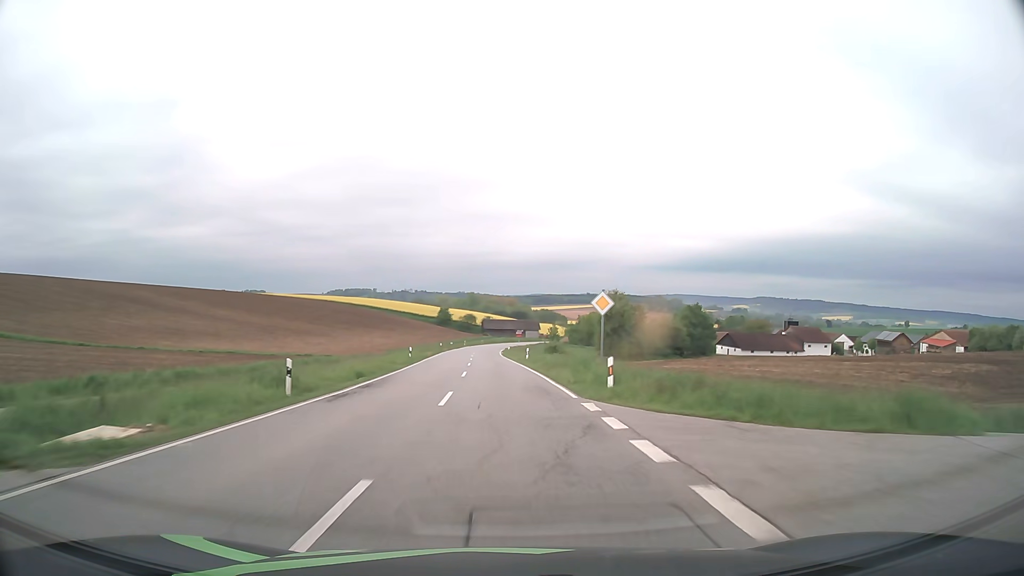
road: secondary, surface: asphalt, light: Day
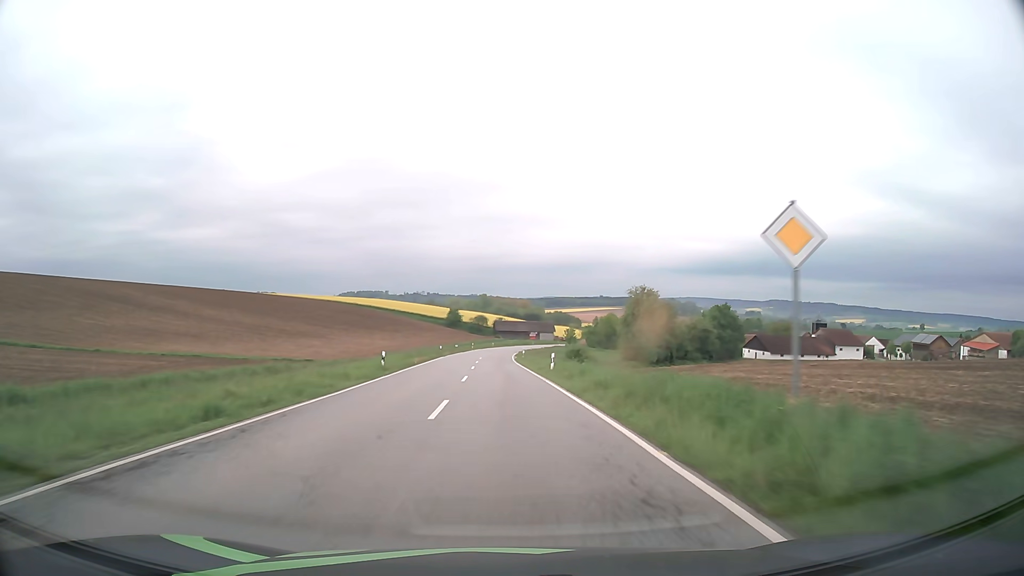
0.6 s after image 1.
(-0.2, +14.5) m; -1°
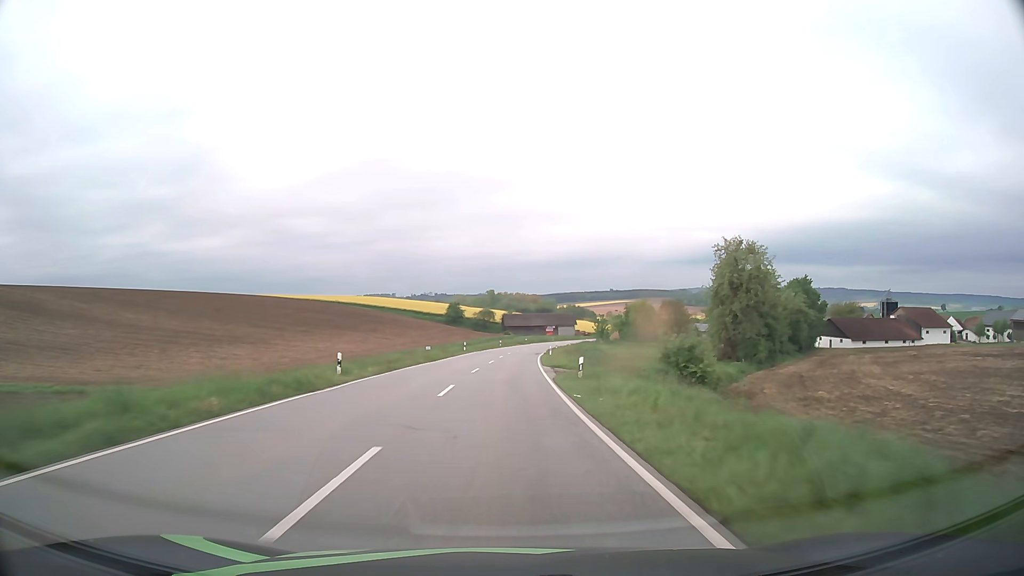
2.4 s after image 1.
(-0.3, +43.8) m; -1°
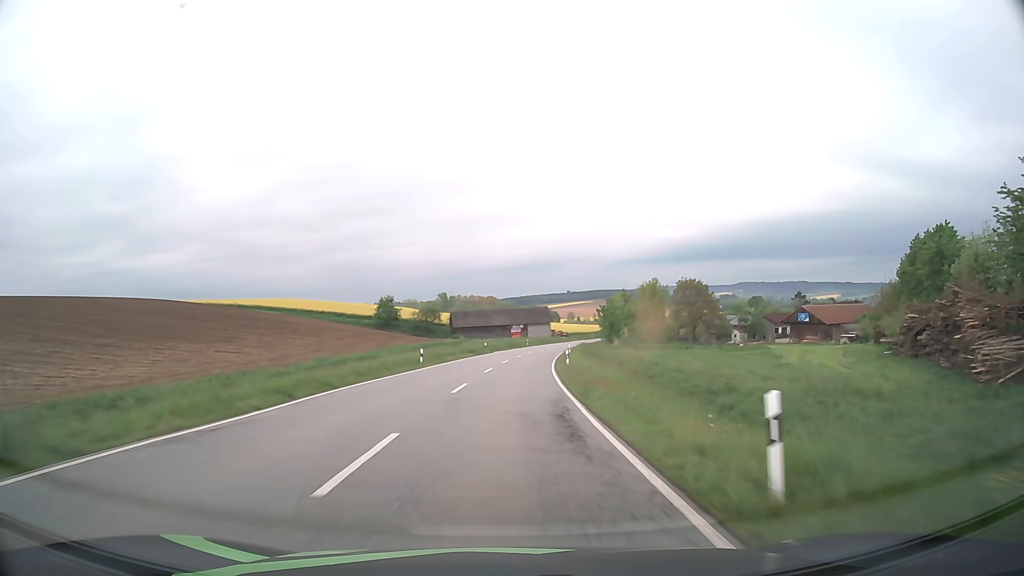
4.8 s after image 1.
(+1.2, +58.4) m; +4°
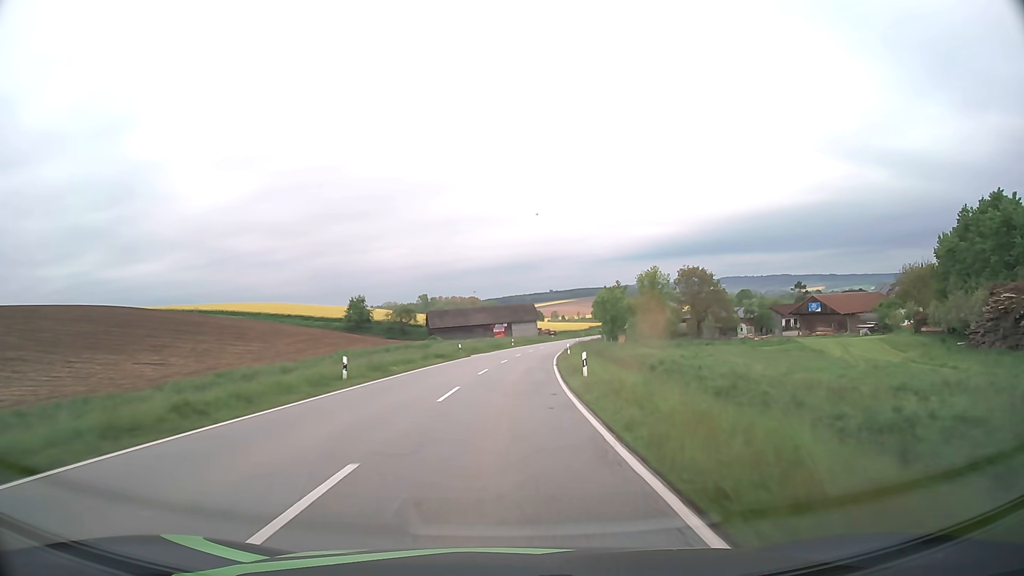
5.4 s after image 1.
(+0.2, +14.5) m; +1°
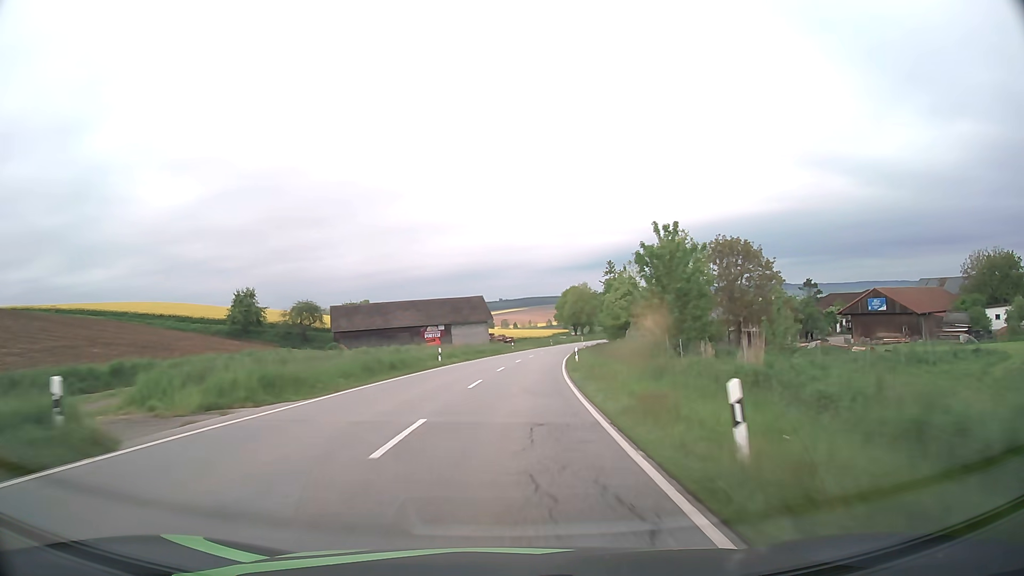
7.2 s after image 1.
(+1.7, +43.2) m; +4°
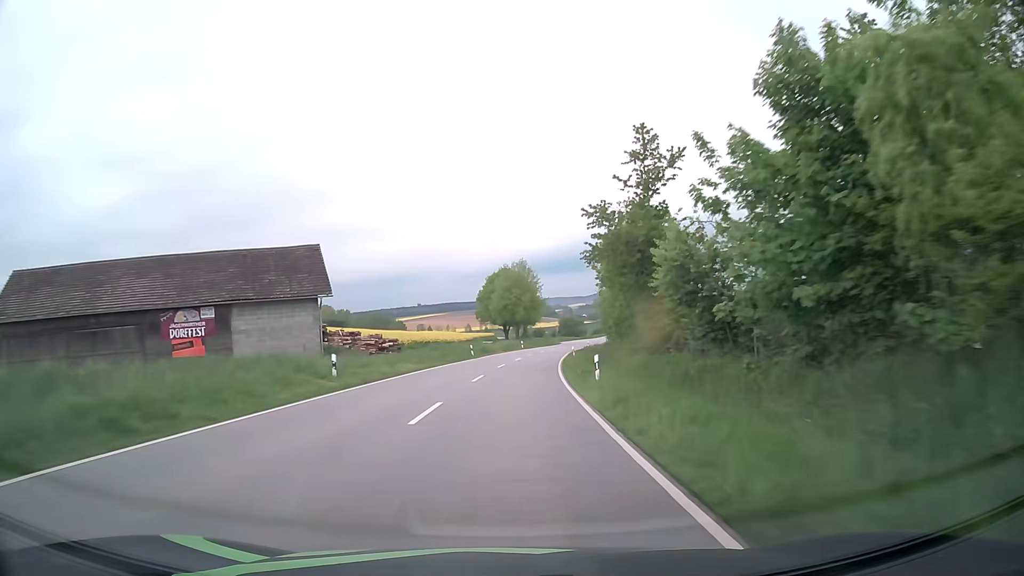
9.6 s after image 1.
(+3.5, +56.5) m; +7°
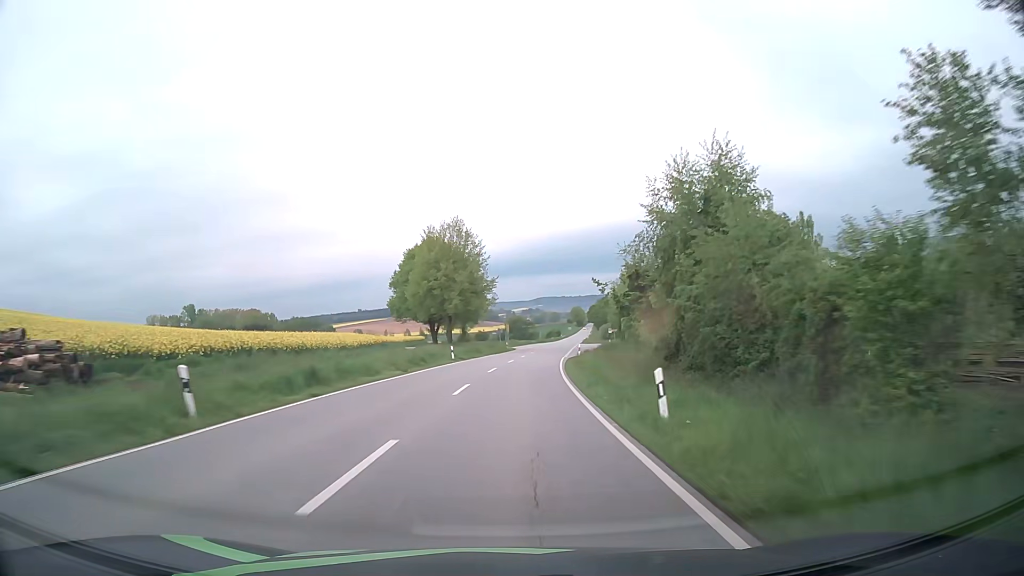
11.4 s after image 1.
(+1.7, +41.8) m; +5°
(0, +10) (0, +20) (+1, +30) (+2, +40) (+3, +50) (+4, +60) (+5, +70) (+6, +80) (+7, +90) (+9, +100) m
